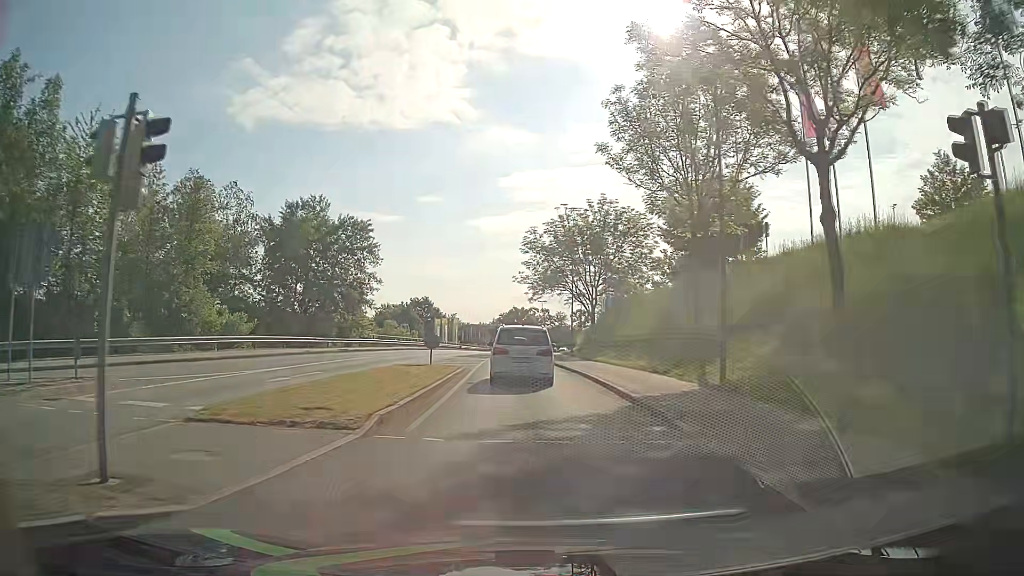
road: tertiary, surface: asphalt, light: Day
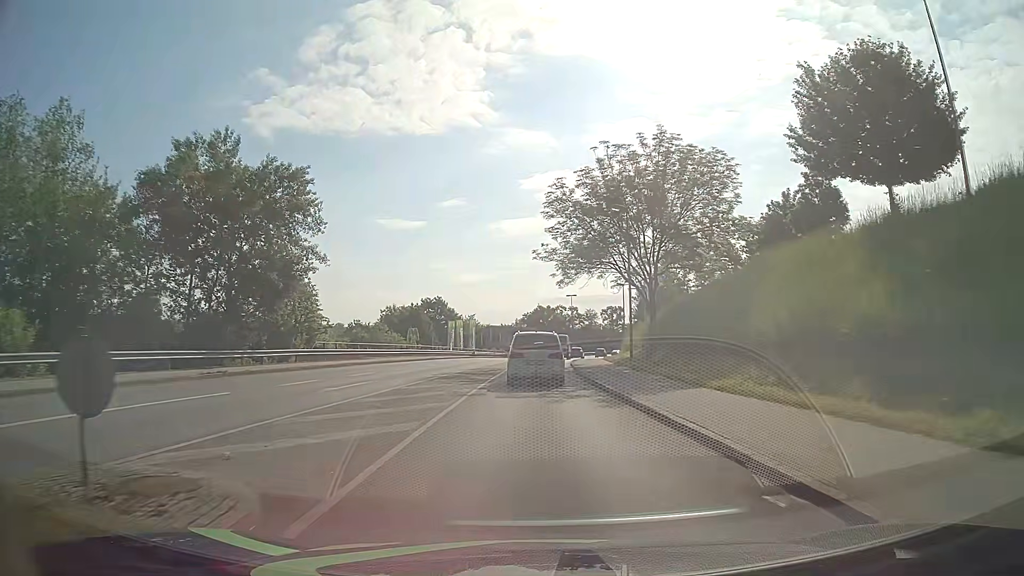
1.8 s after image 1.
(-0.3, +20.8) m; -2°
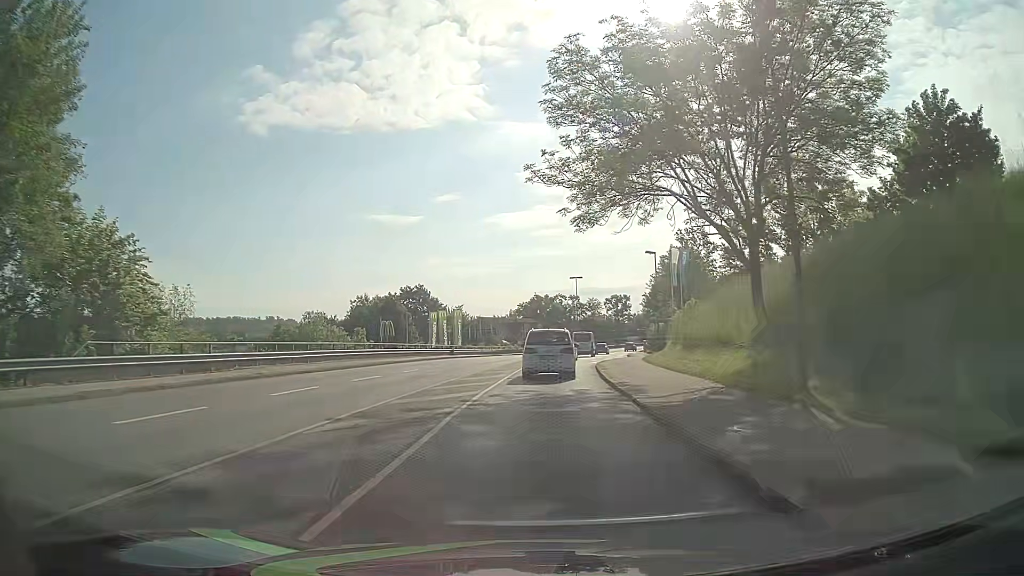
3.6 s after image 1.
(0.0, +21.4) m; 0°
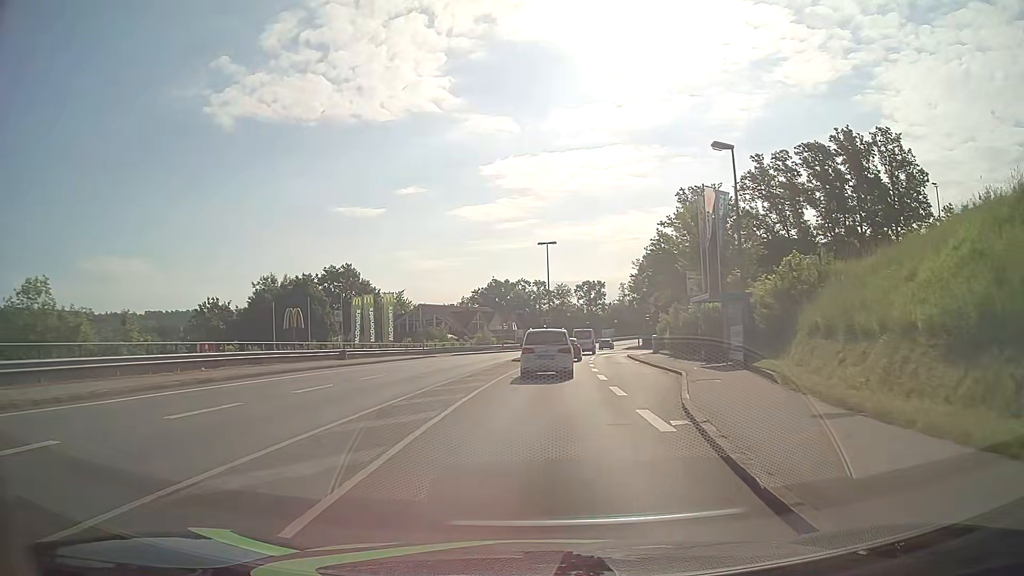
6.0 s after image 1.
(+0.8, +28.6) m; +3°
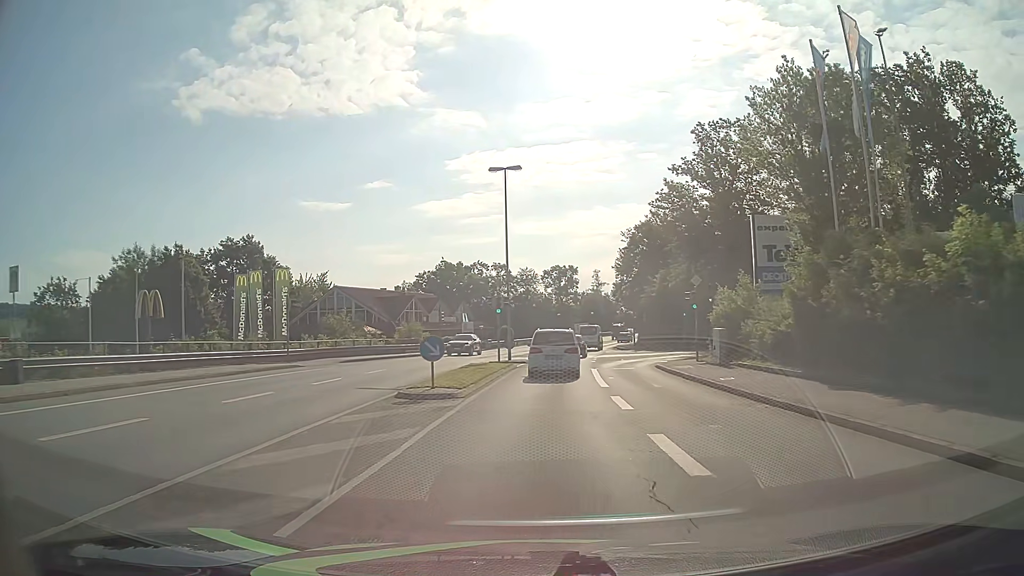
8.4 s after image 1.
(+0.8, +26.9) m; +3°
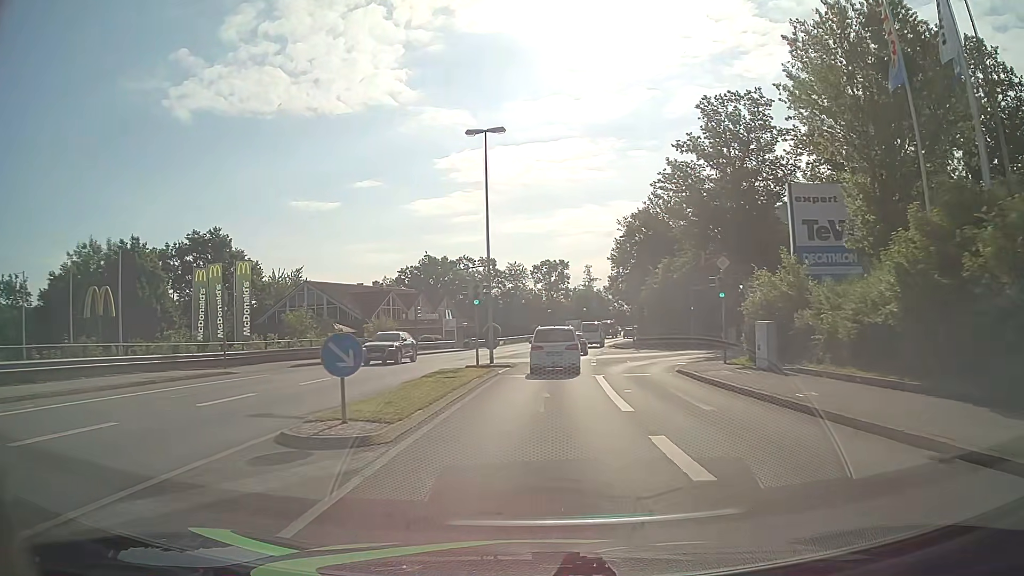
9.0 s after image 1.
(+0.1, +6.5) m; +1°
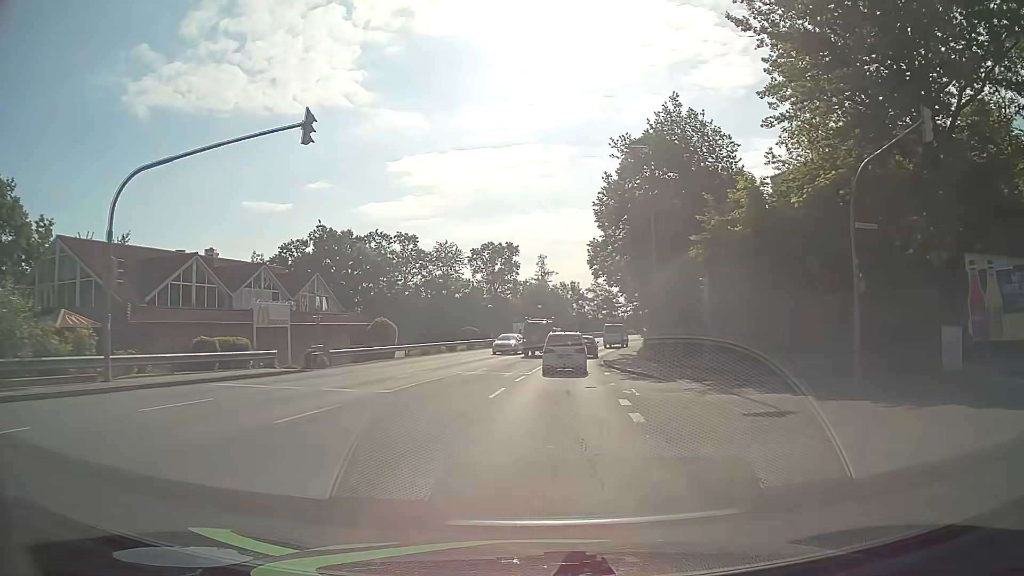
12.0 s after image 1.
(+1.2, +33.1) m; +4°
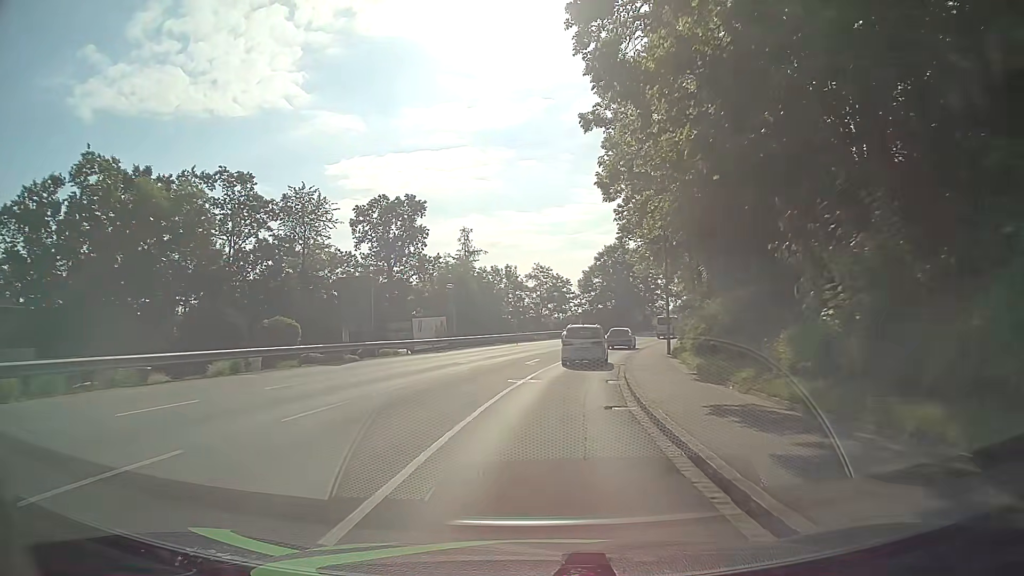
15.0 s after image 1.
(+2.1, +36.1) m; +6°
(0, +10) (+1, +20) (+2, +30) (+4, +40) (+6, +49) (+9, +59) (+12, +68) (+16, +78) (+20, +87) (+25, +96) m
